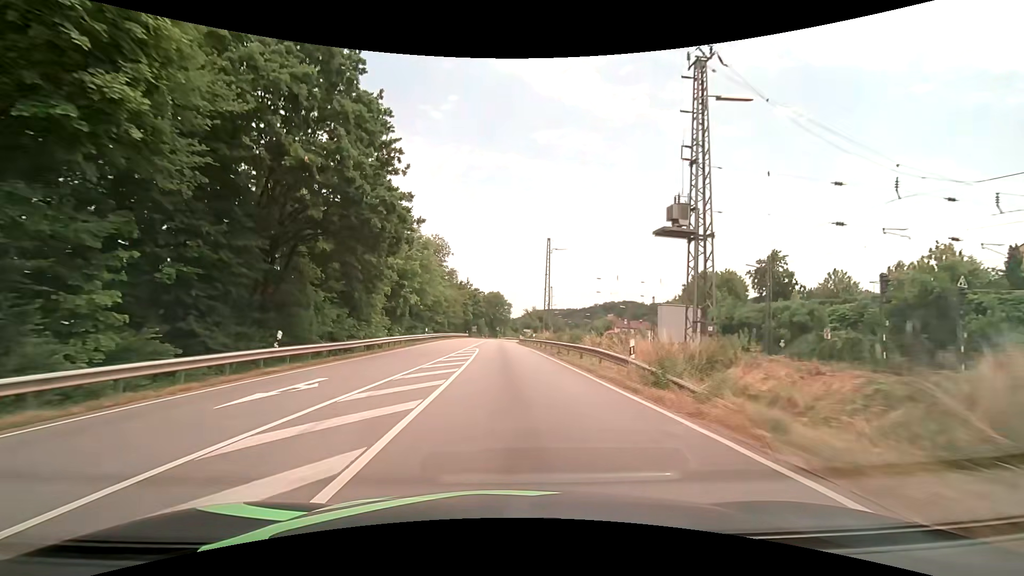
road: primary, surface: asphalt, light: Day
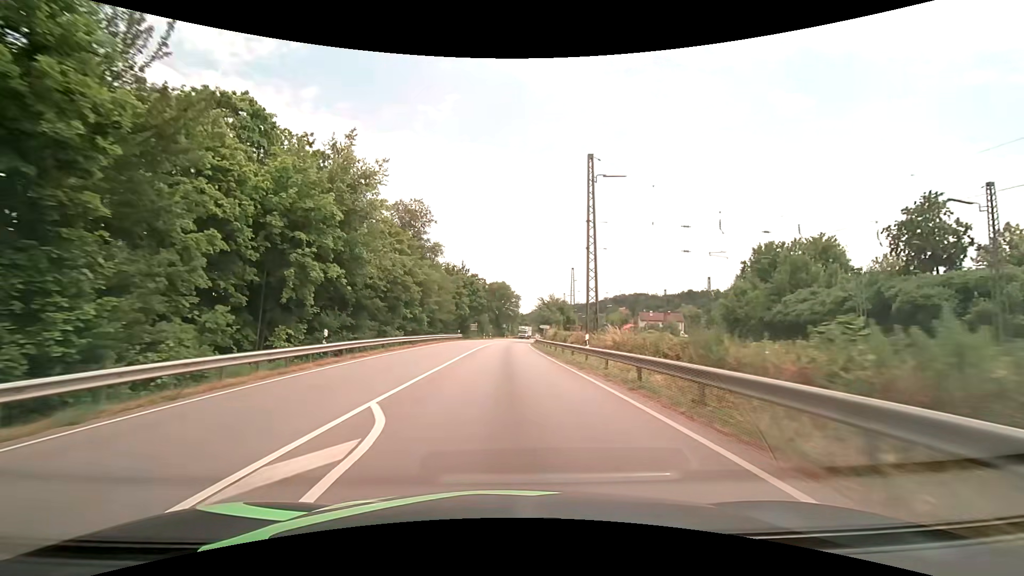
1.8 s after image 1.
(-0.3, +29.7) m; -1°
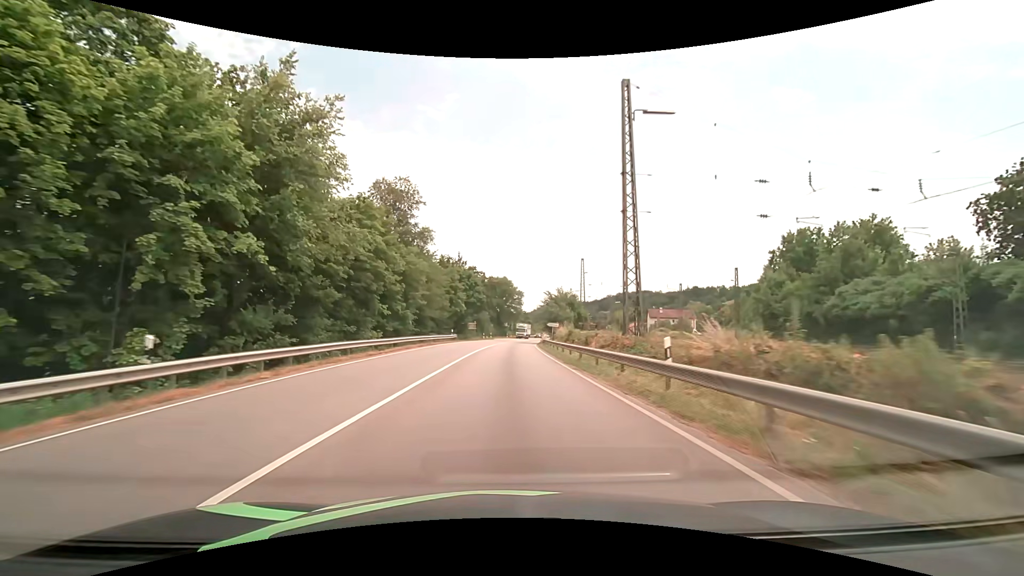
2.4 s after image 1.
(0.0, +10.3) m; 0°
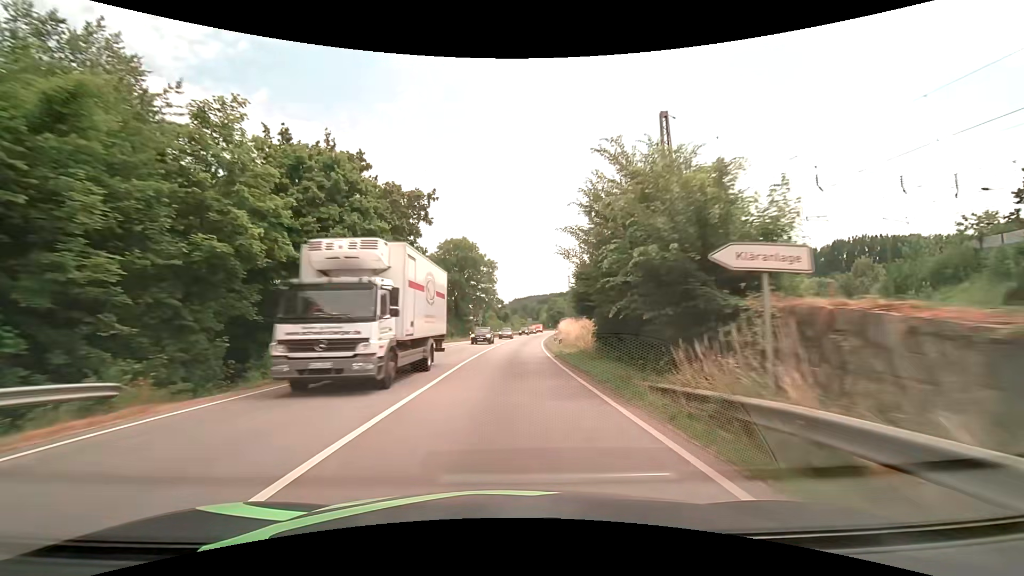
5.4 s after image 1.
(+0.9, +54.3) m; +3°
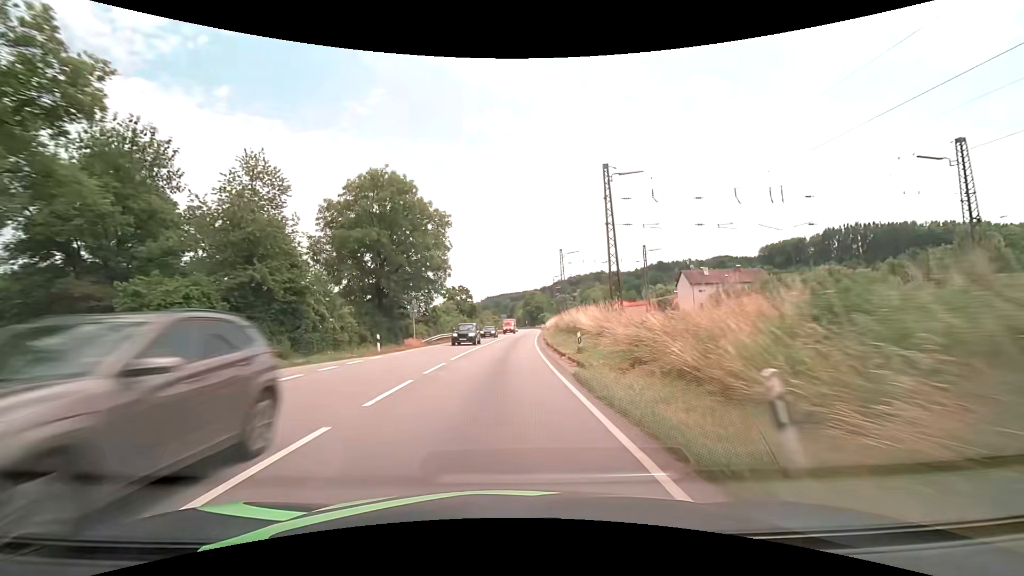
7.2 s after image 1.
(+1.0, +34.0) m; +3°
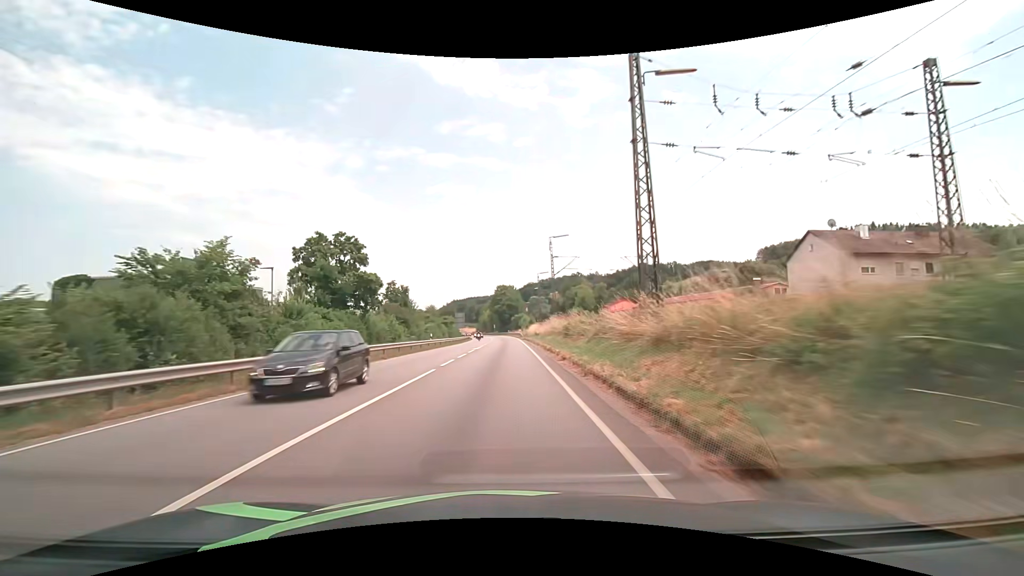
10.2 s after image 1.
(+1.9, +56.1) m; +4°
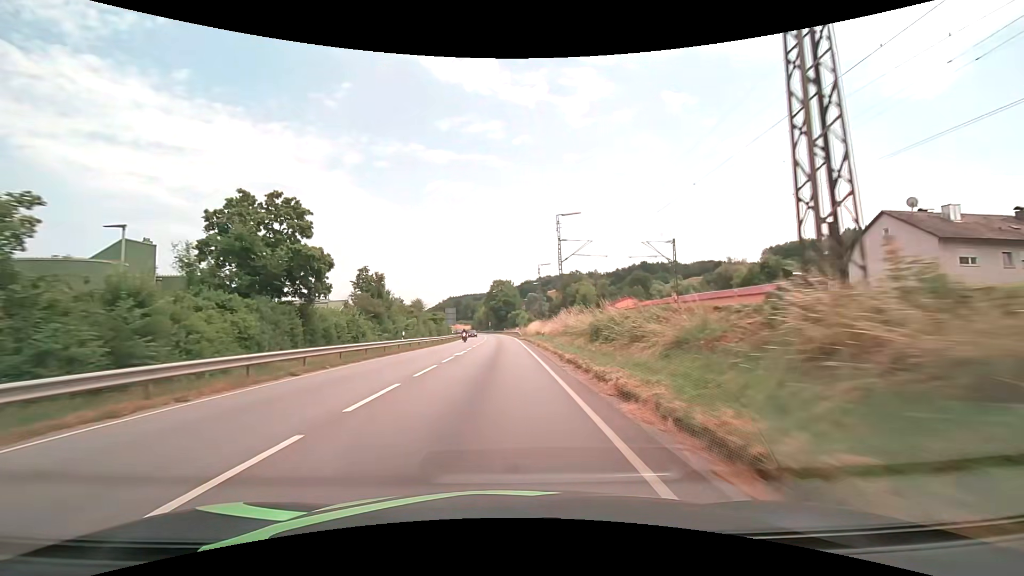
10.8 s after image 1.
(+0.1, +11.0) m; +1°
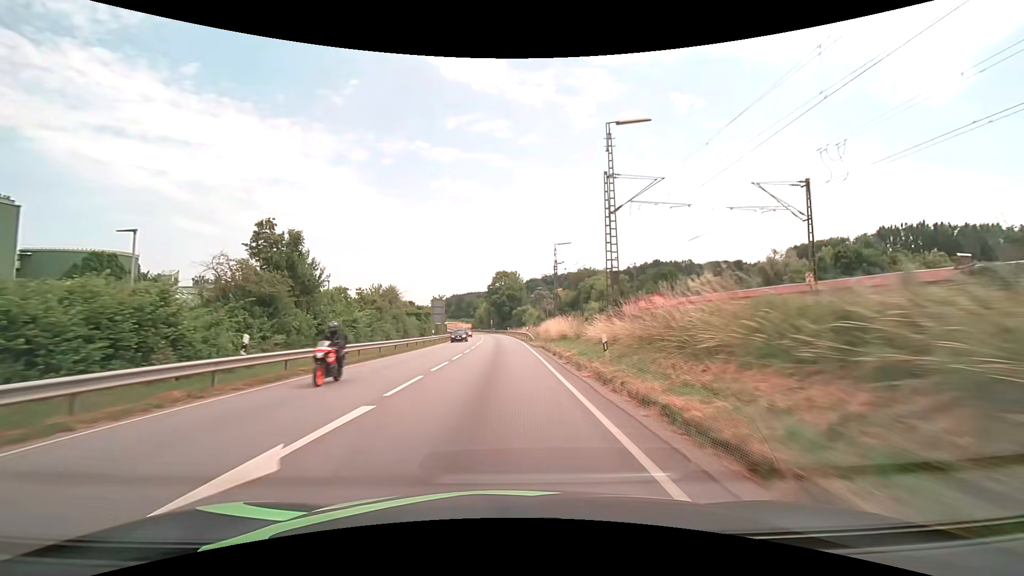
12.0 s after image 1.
(0.0, +22.1) m; 0°
(0, +10) (0, +20) (0, +30) (0, +40) (-1, +50) (-1, +60) (-2, +70) (-2, +80) (-3, +90) (-4, +100) m
